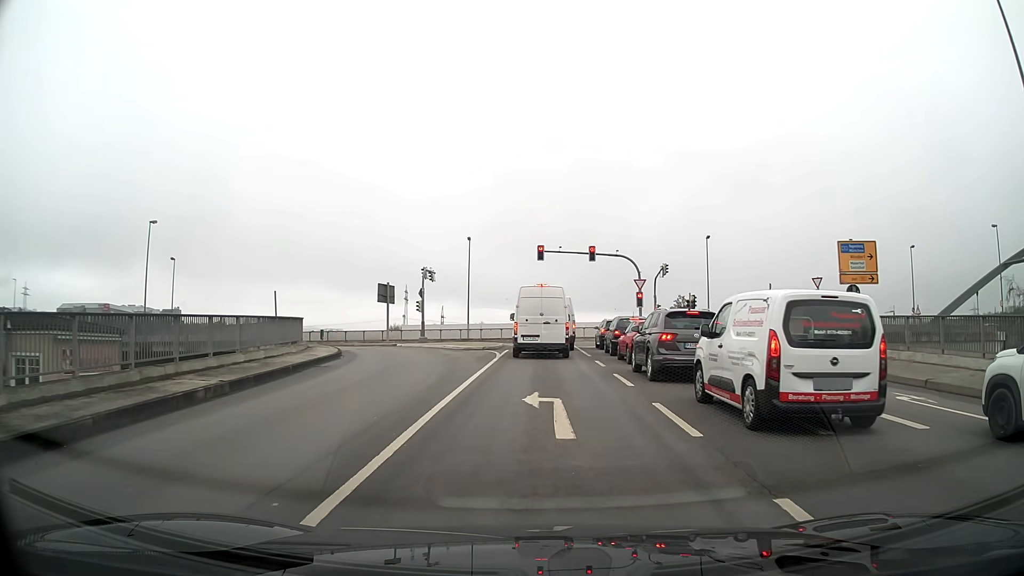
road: primary_link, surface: asphalt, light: Day
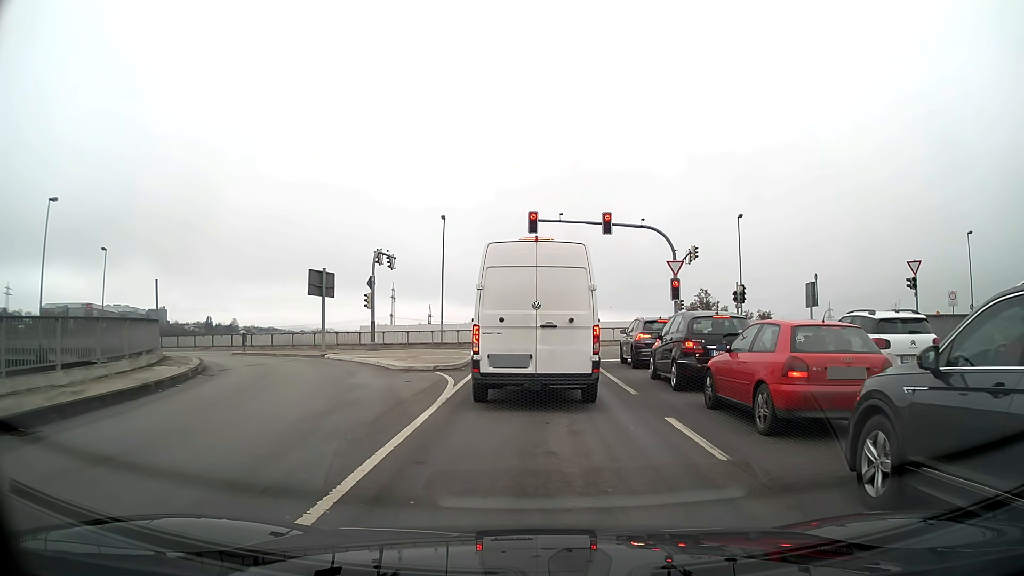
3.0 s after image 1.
(+0.1, +12.9) m; +1°
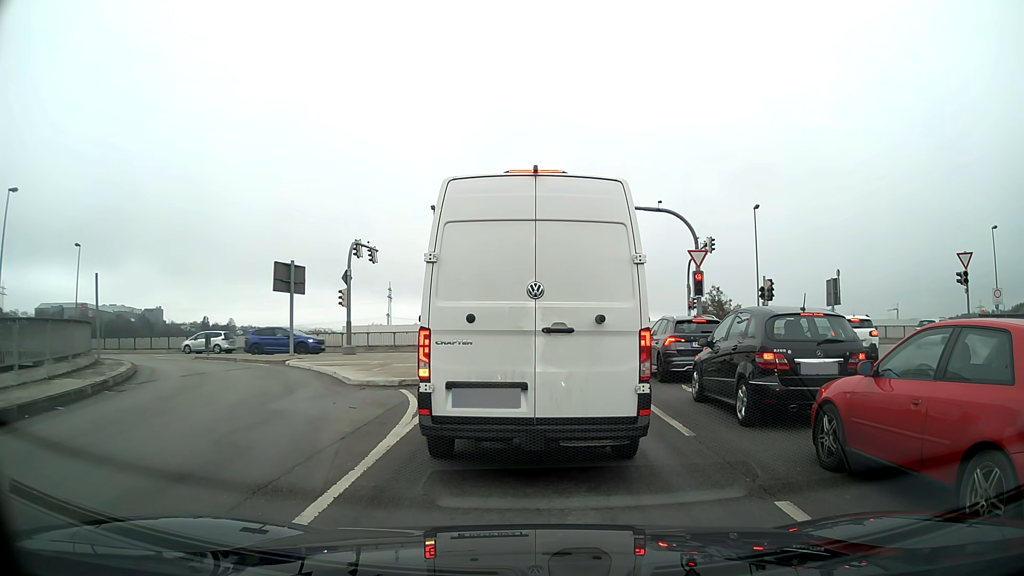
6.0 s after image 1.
(0.0, +4.4) m; 0°
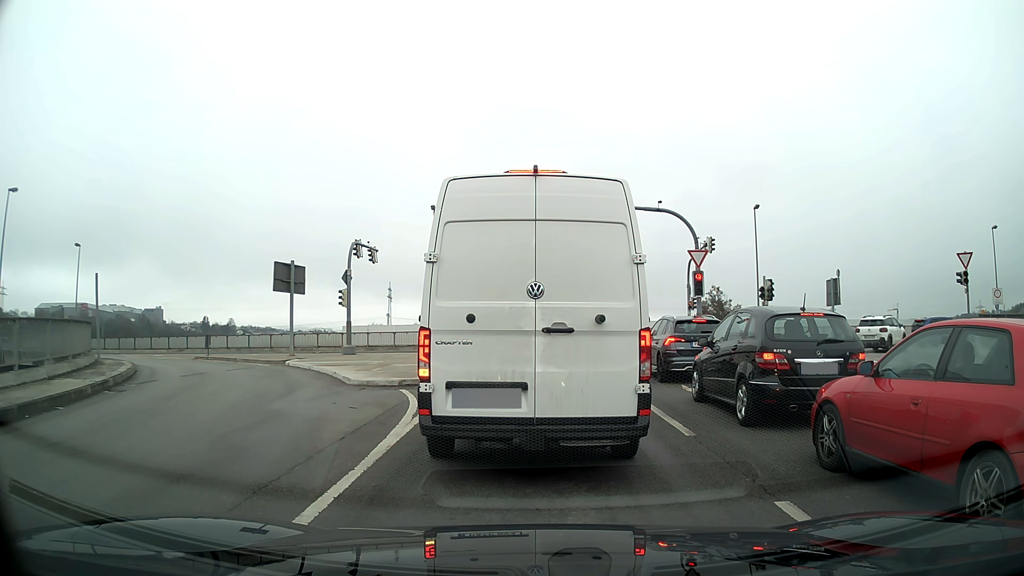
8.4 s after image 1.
(0.0, +0.1) m; 0°
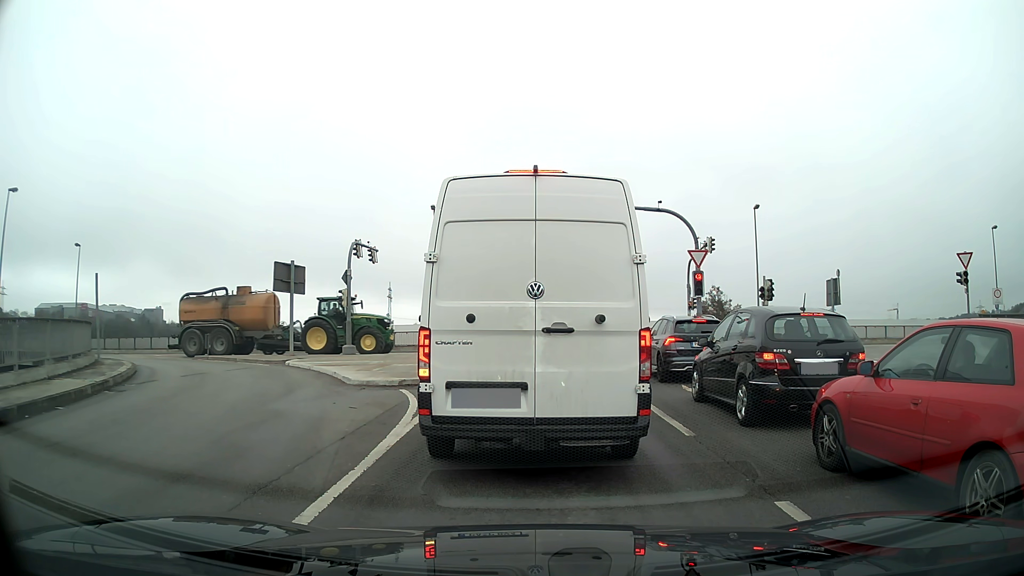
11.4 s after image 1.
(0.0, 0.0) m; 0°
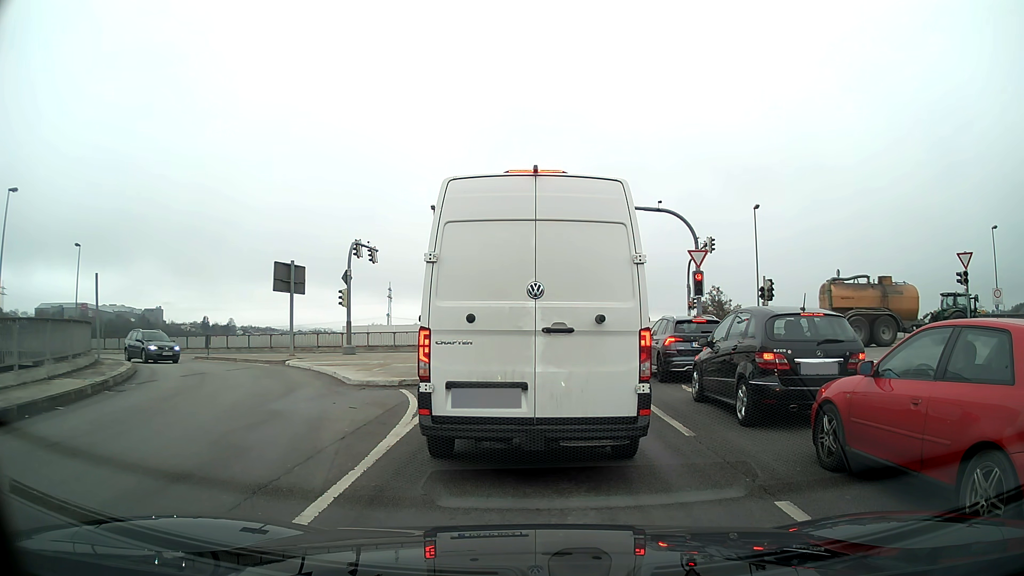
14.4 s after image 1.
(0.0, 0.0) m; 0°
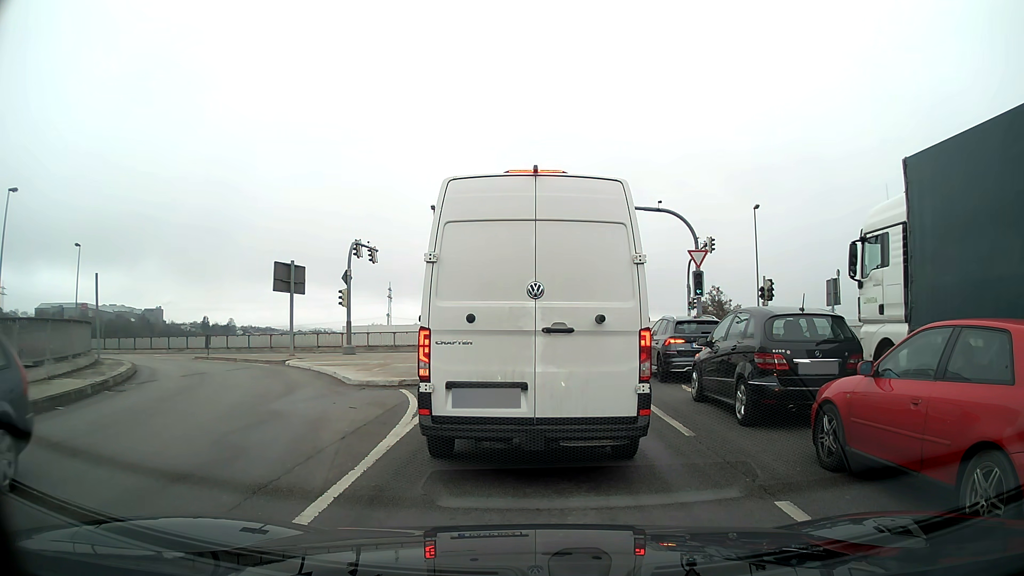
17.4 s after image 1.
(0.0, 0.0) m; 0°
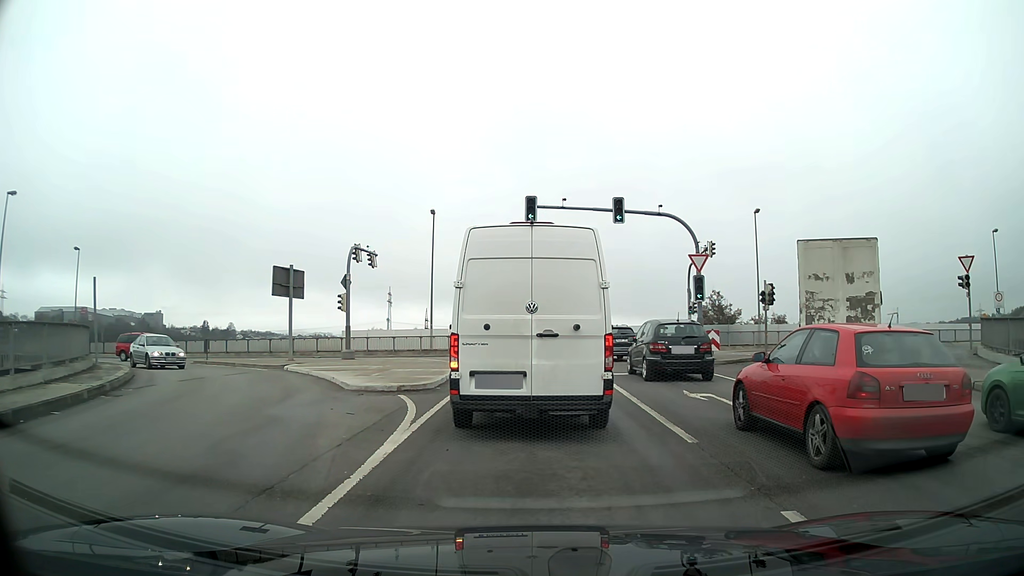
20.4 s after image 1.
(0.0, +0.2) m; 0°
(0, +10) (0, +20) (-2, +30) (-8, +37) (-17, +41) (-27, +43) (-37, +44) (-47, +45) (-57, +46) (-67, +48) m
